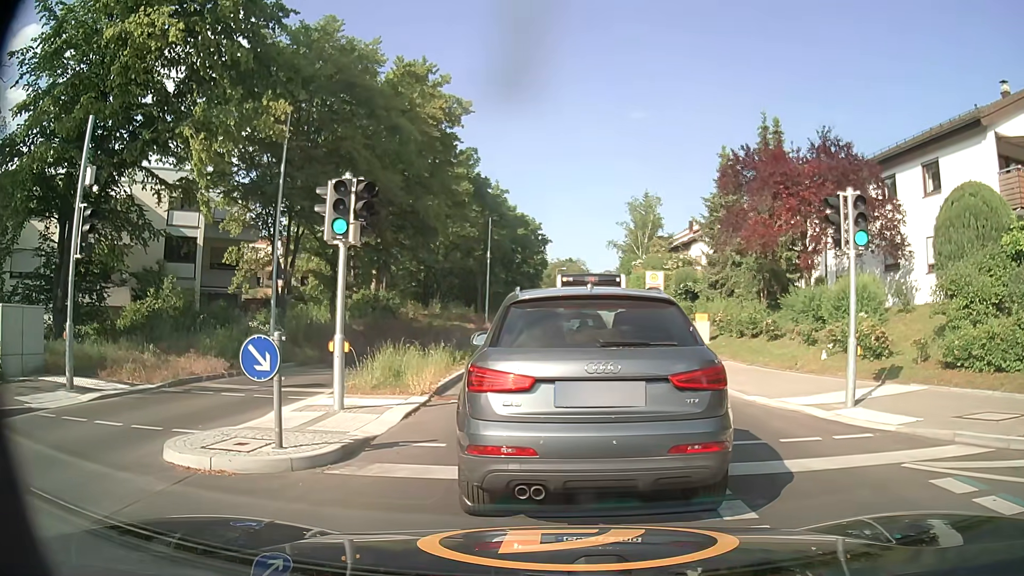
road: tertiary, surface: asphalt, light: Day
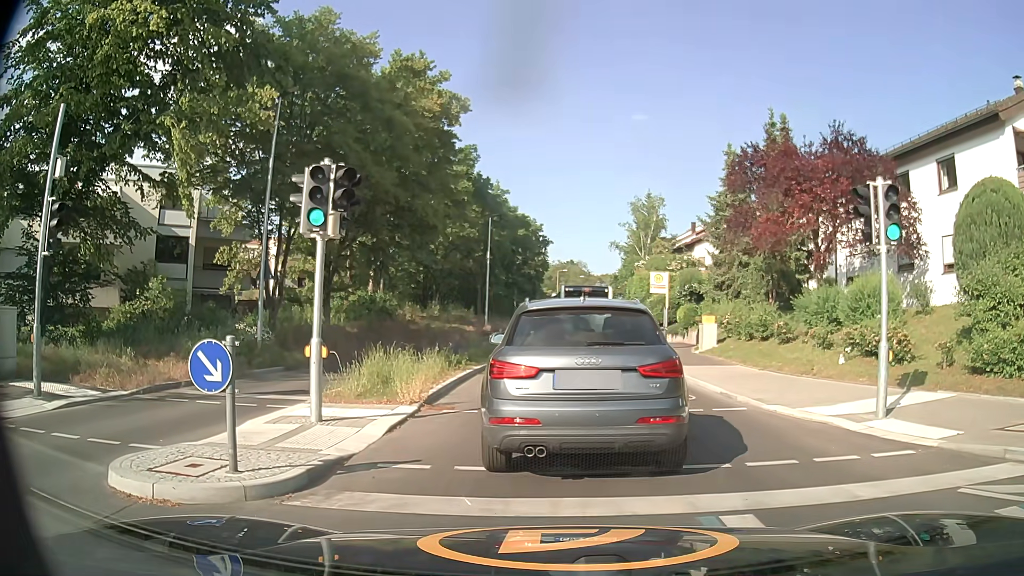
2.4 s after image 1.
(0.0, +1.0) m; 0°
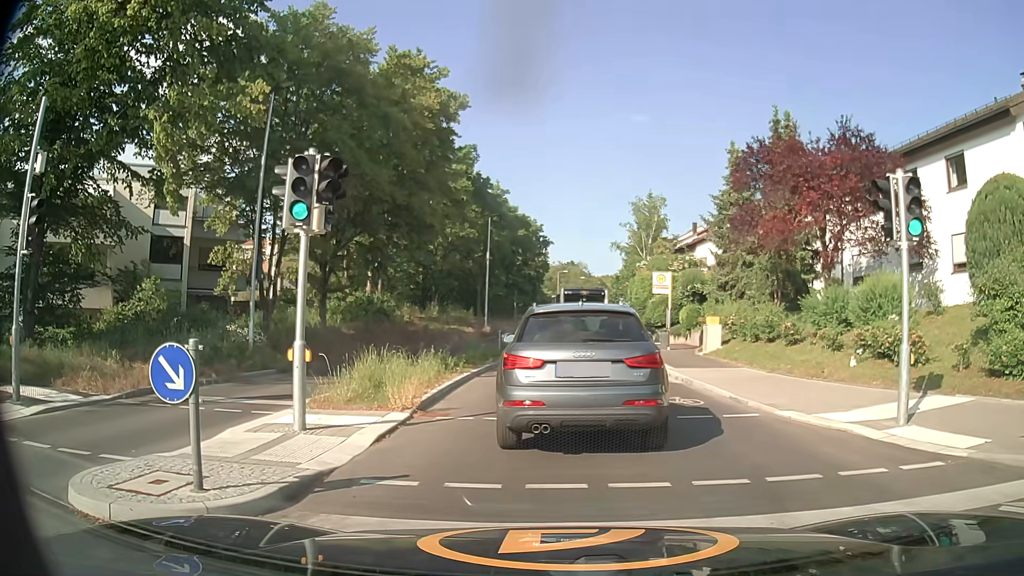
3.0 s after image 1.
(0.0, +0.7) m; +1°
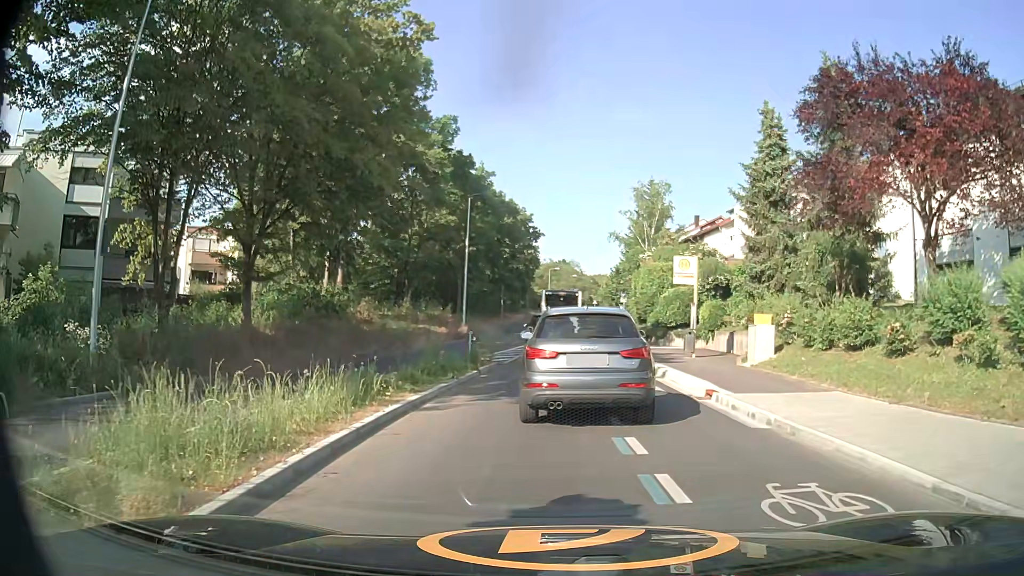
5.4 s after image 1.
(-0.2, +7.5) m; -1°
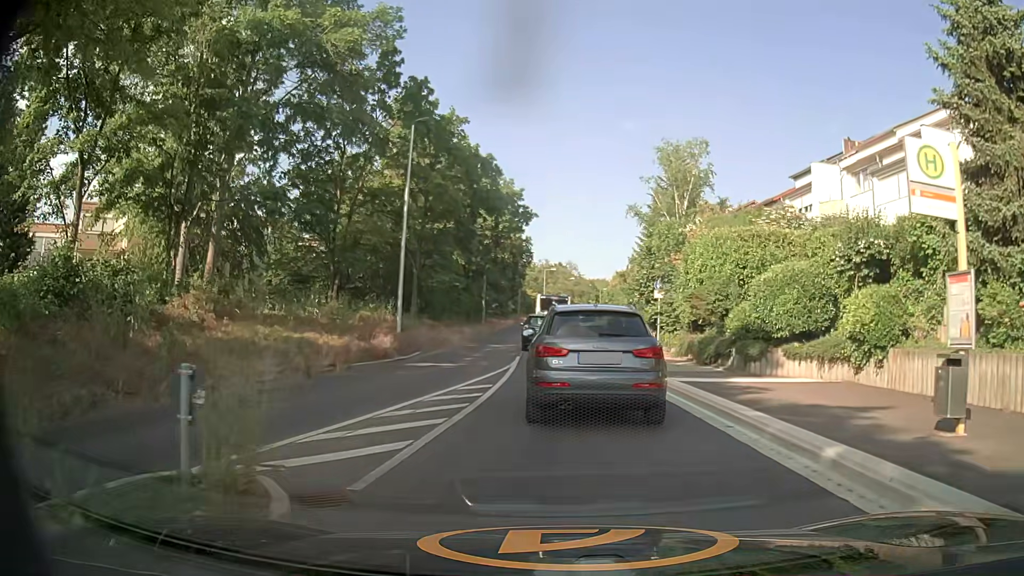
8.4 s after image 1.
(+0.3, +16.1) m; +1°
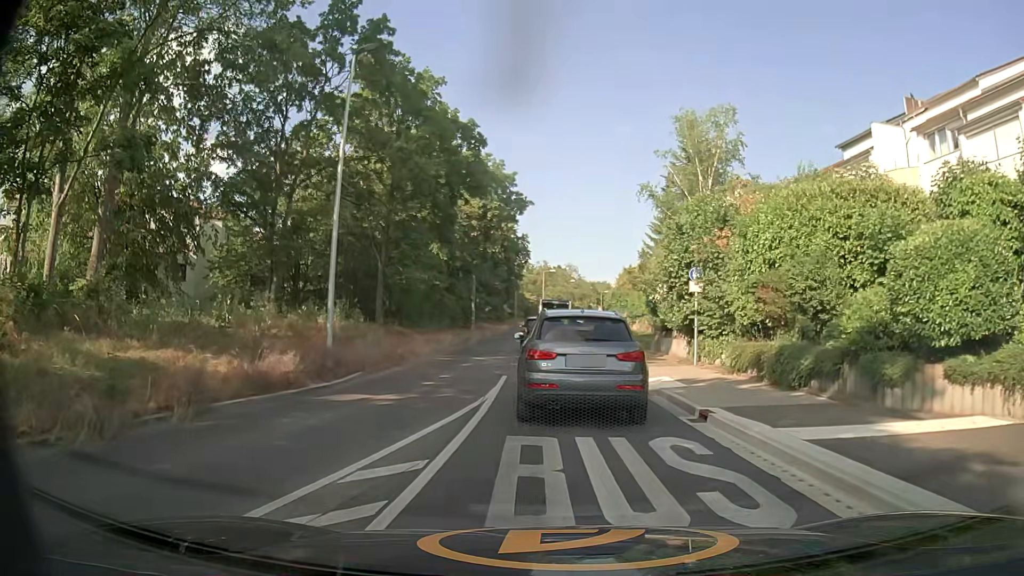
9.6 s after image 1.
(+0.1, +7.5) m; +1°
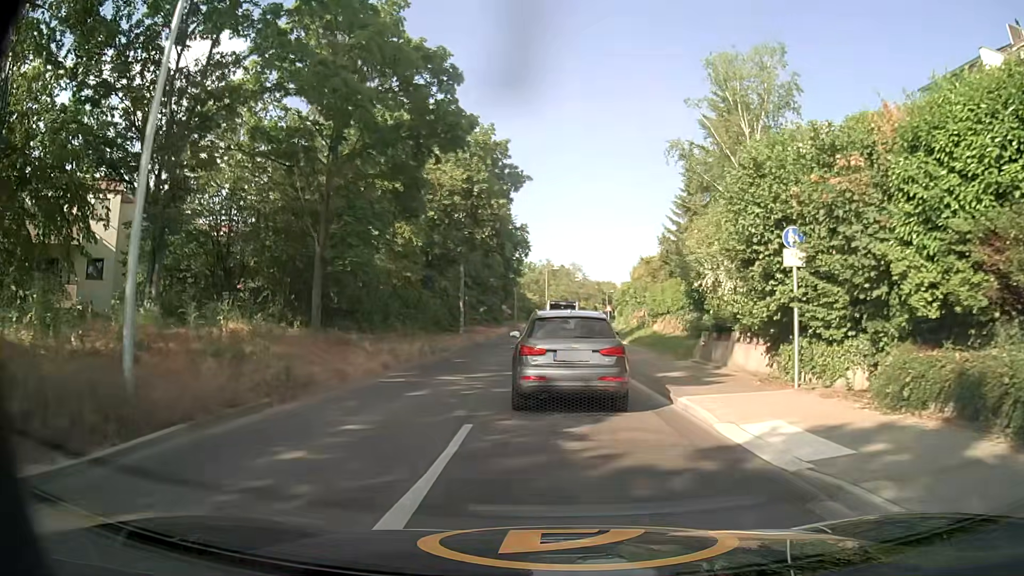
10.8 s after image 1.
(-0.1, +8.6) m; -1°
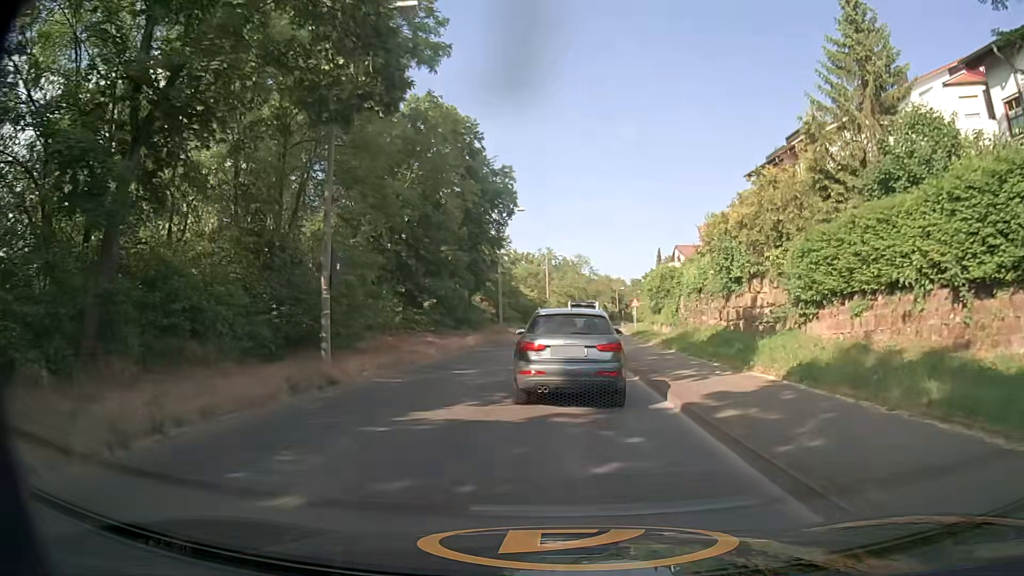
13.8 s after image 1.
(0.0, +26.3) m; 0°
(0, +10) (0, +20) (0, +30) (+1, +40) (+1, +50) (+1, +60) (+2, +70) (+3, +80) (+4, +90) (+5, +100) m
